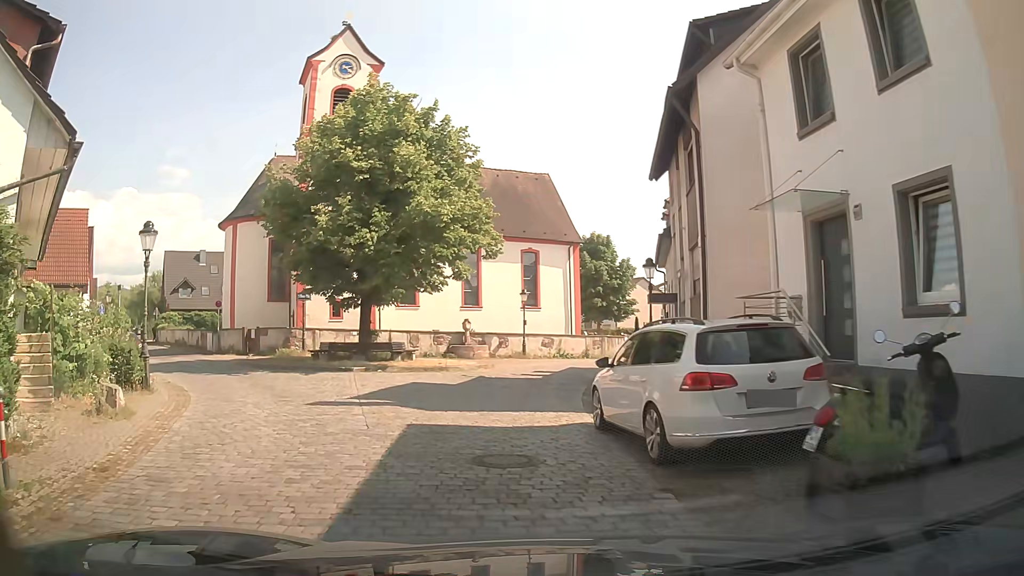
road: residential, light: Day
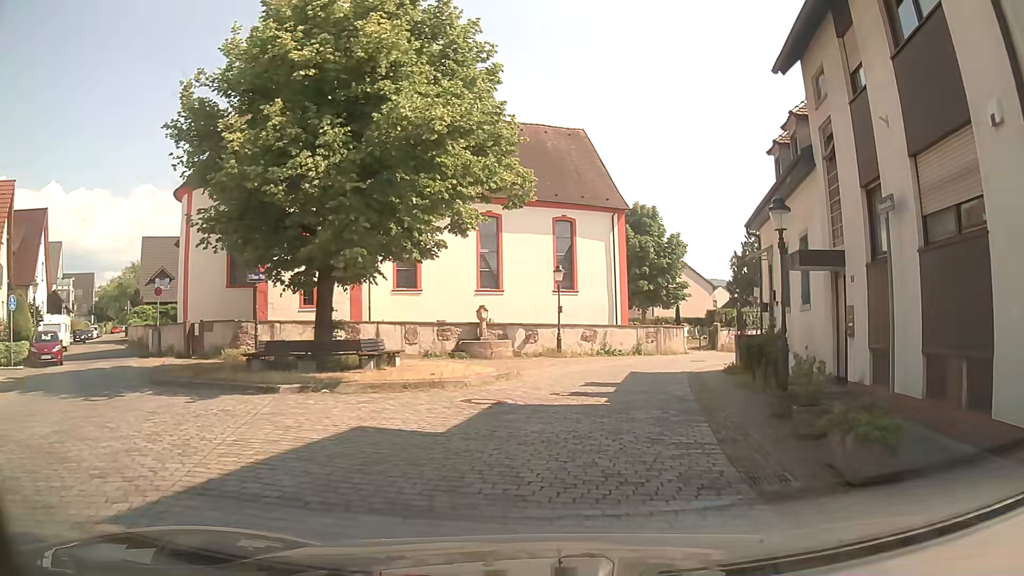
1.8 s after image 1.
(-0.7, +9.6) m; -3°
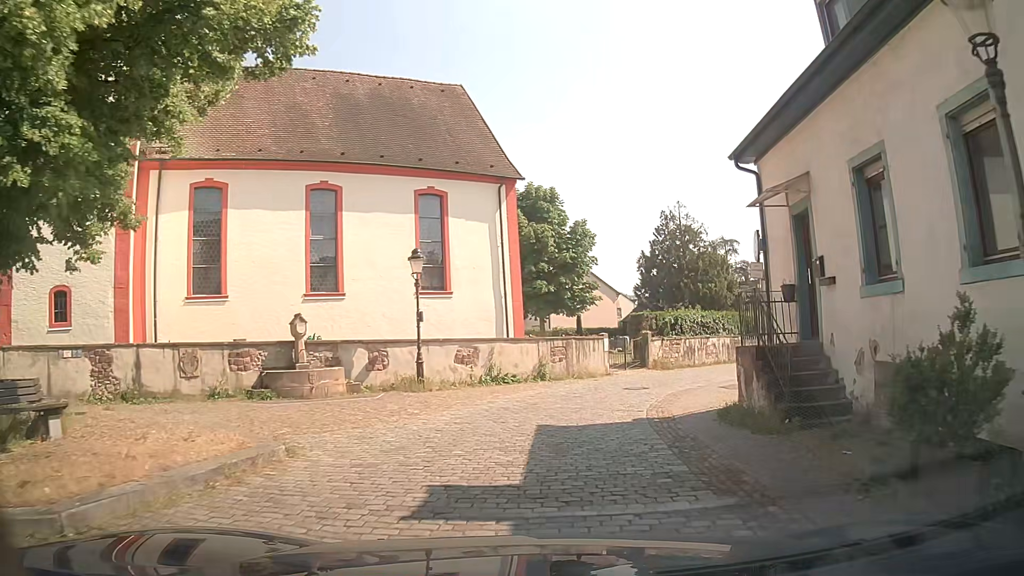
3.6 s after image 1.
(+1.0, +10.3) m; +9°
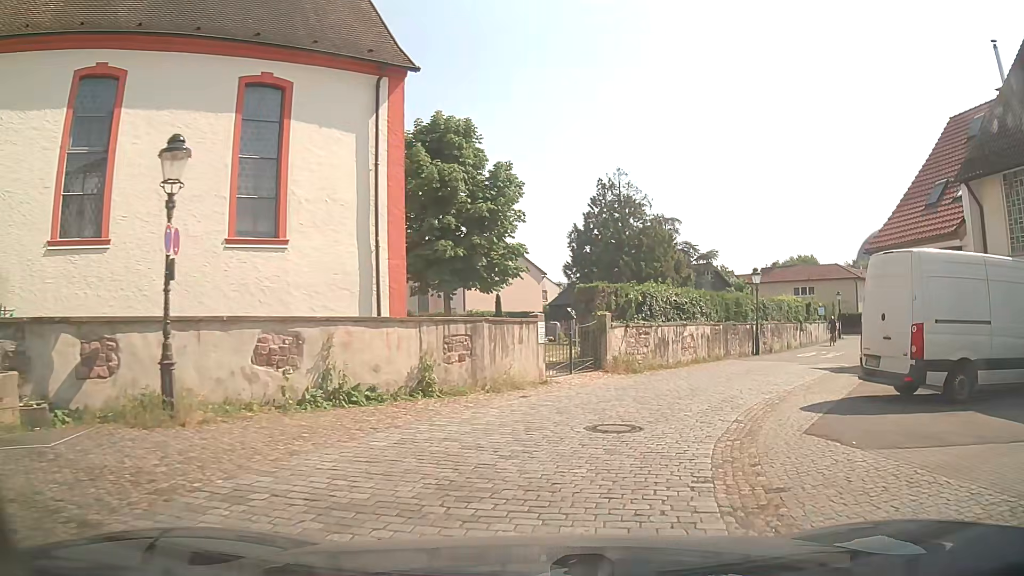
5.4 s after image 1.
(+0.5, +10.2) m; +6°
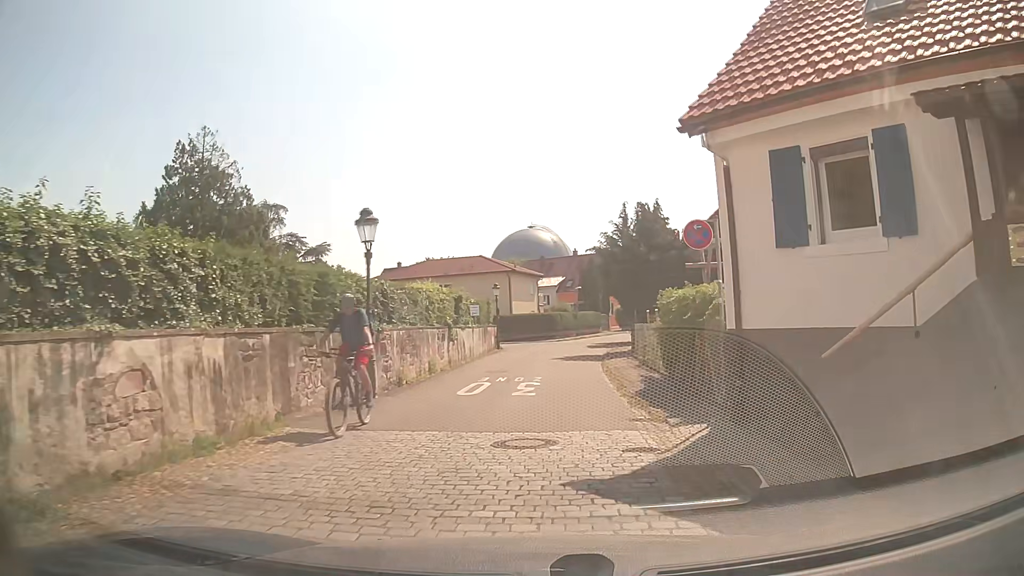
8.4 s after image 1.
(+4.9, +15.9) m; +33°
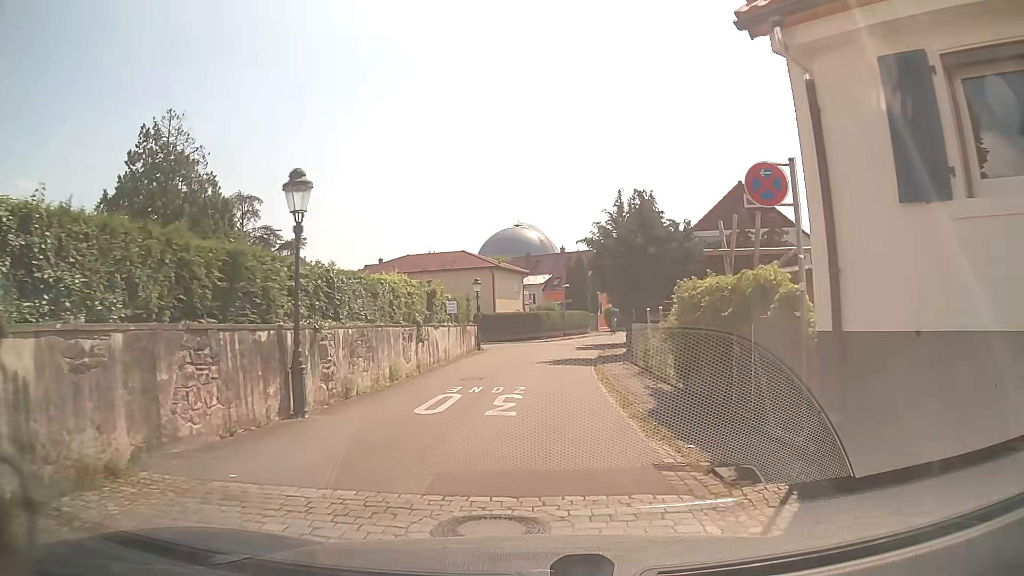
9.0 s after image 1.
(0.0, +3.5) m; +2°
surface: asphalt
